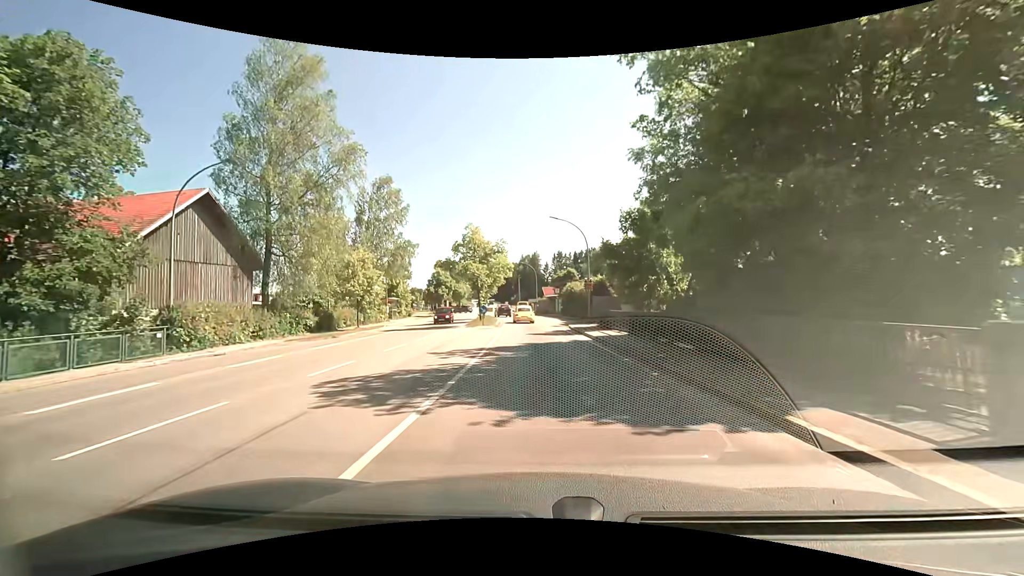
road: primary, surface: asphalt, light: Day
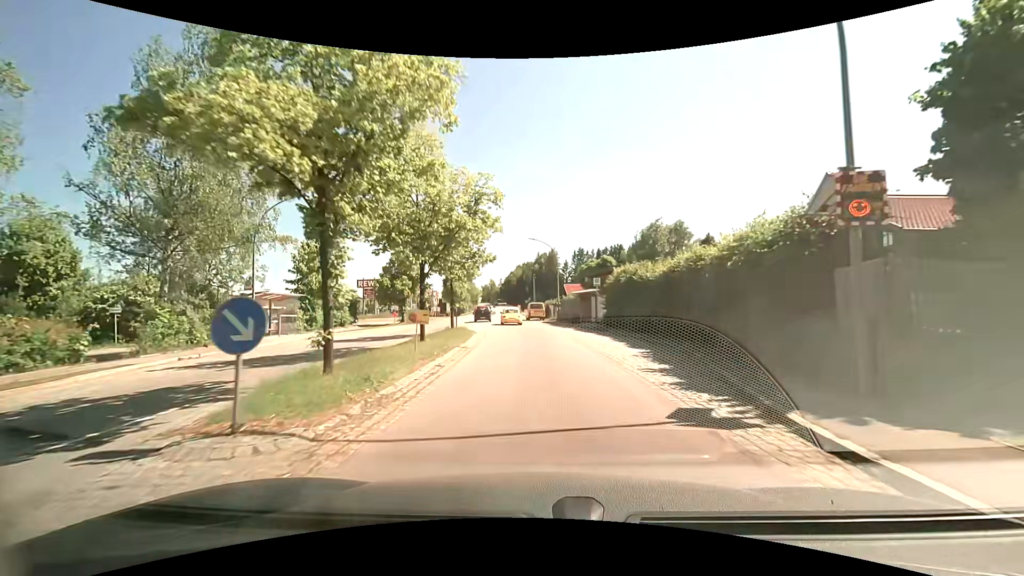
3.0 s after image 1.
(+0.1, +29.9) m; -2°
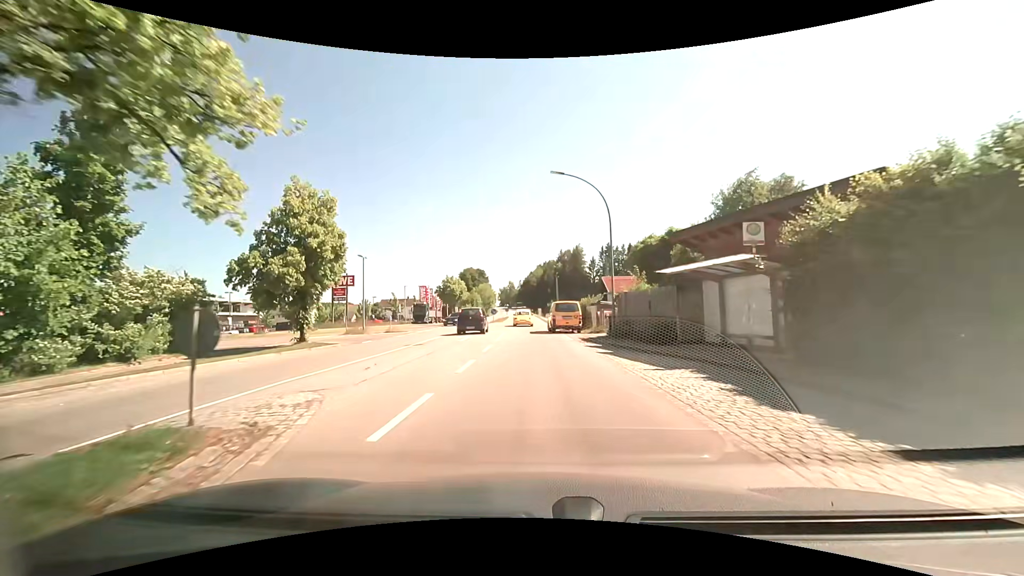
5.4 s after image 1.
(+0.4, +24.6) m; 0°
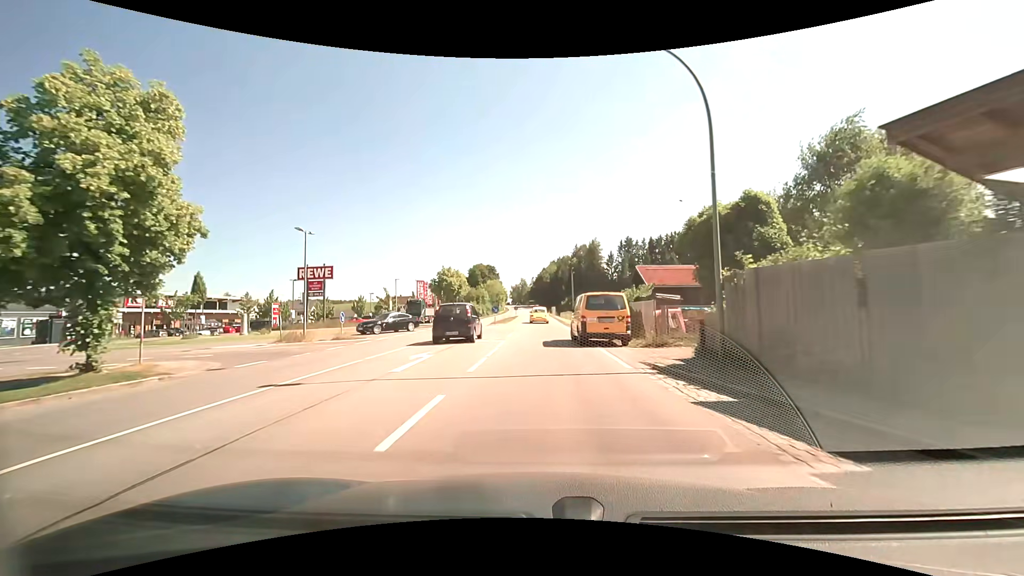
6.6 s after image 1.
(-0.3, +12.5) m; -2°
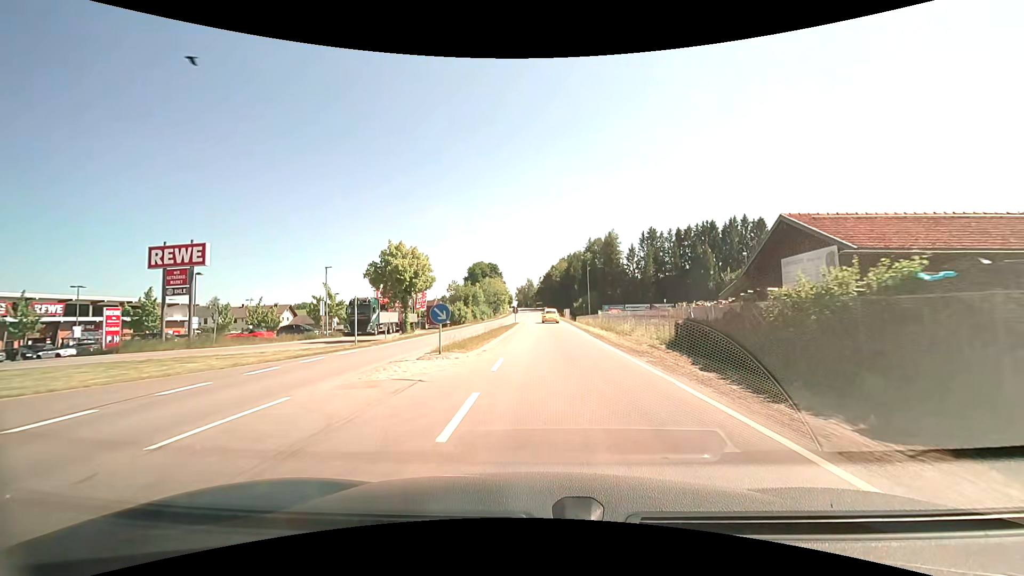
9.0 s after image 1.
(-0.2, +25.3) m; -1°
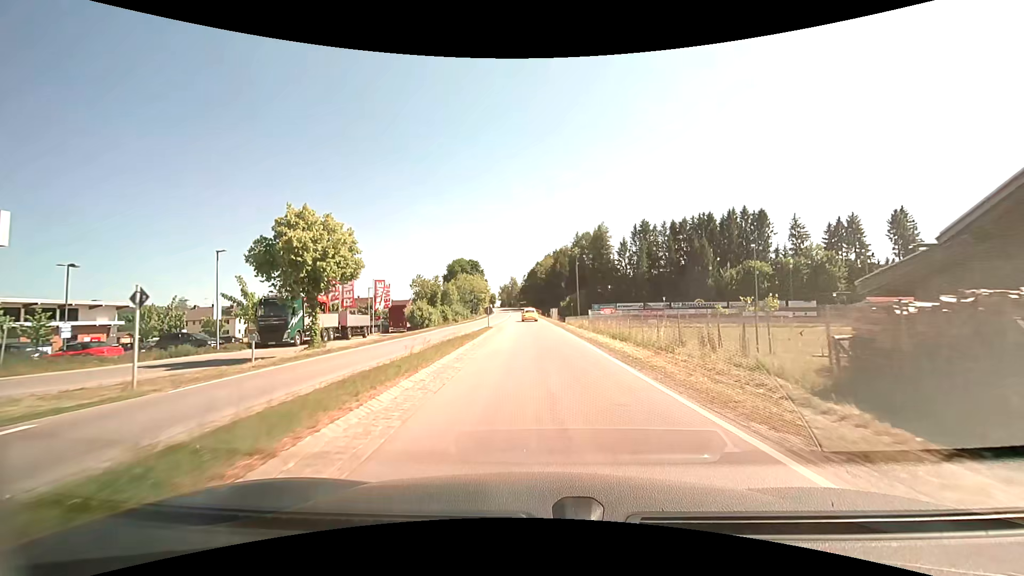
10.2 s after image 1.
(+0.1, +12.8) m; +2°
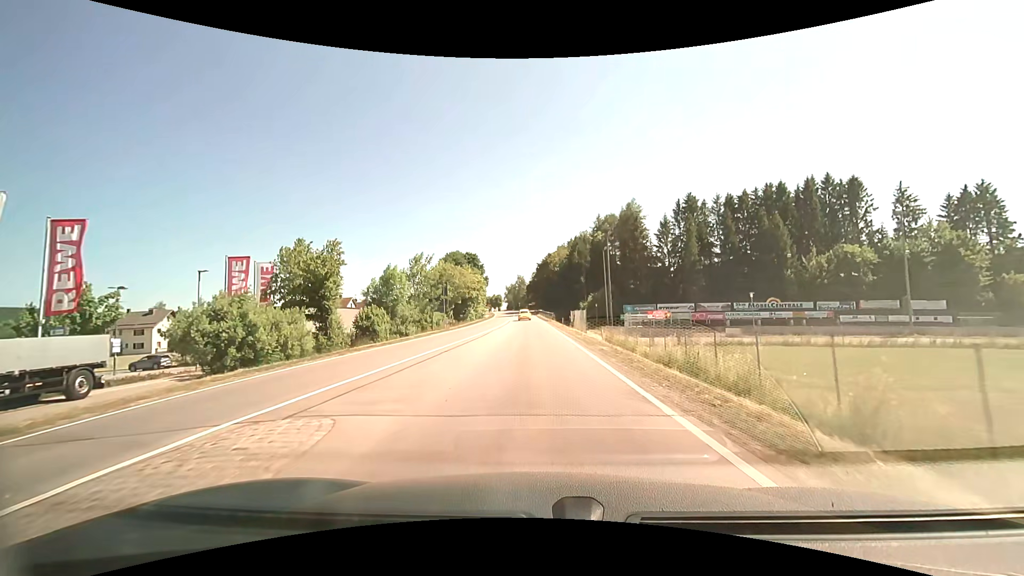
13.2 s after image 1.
(-0.2, +33.9) m; -2°
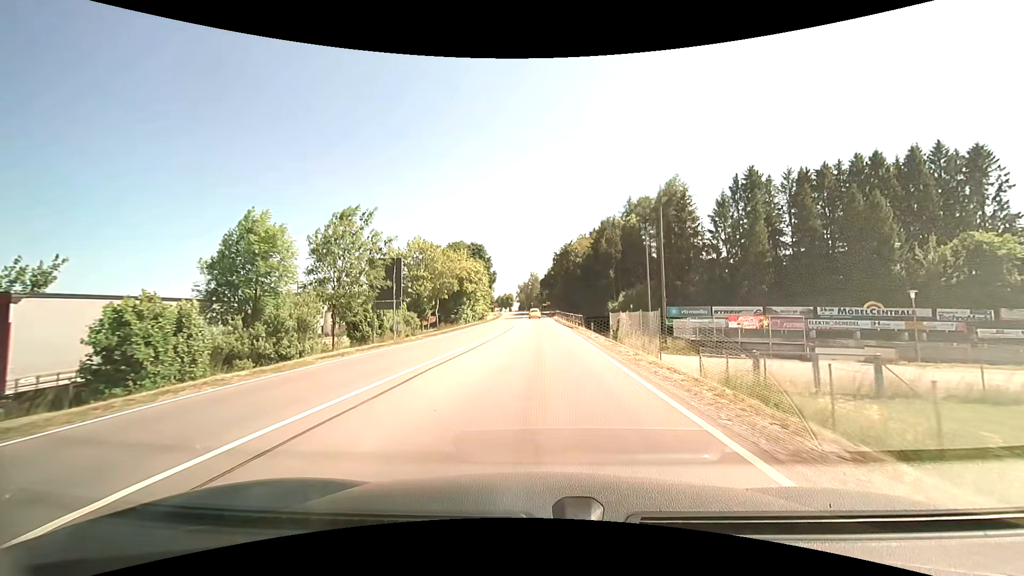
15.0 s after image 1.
(-0.1, +22.4) m; -1°
